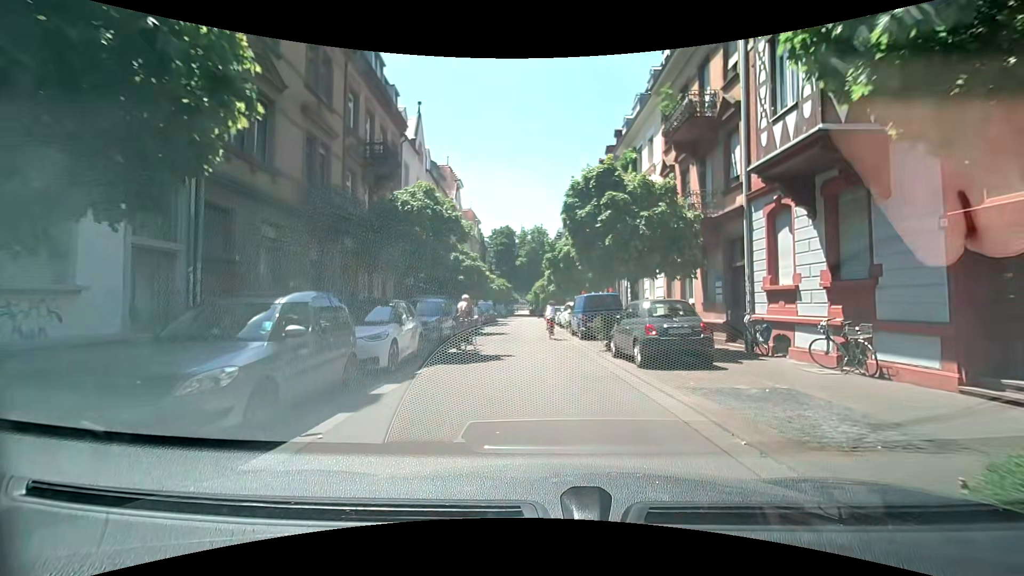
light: Day
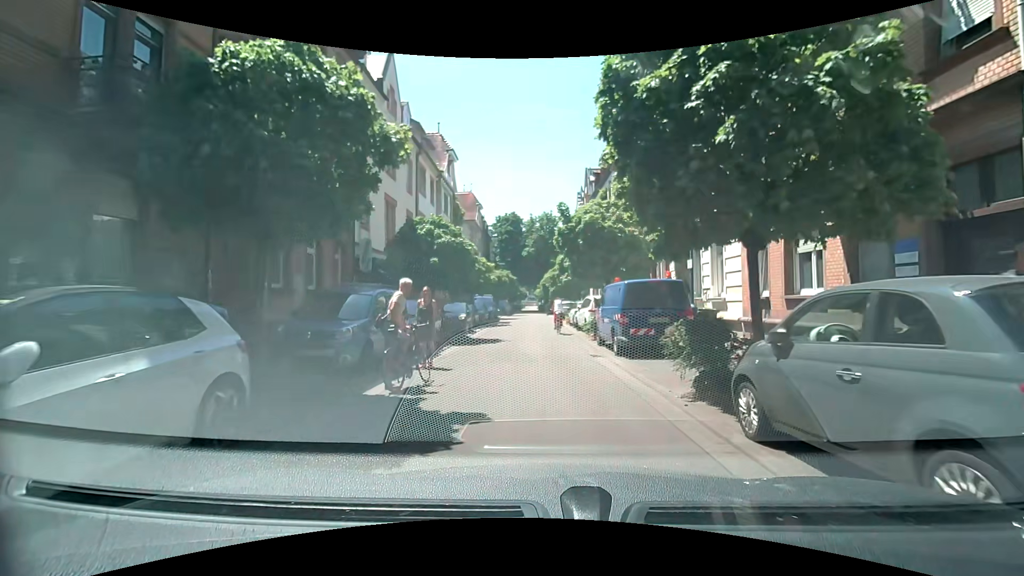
(+0.1, +8.3) m; 0°
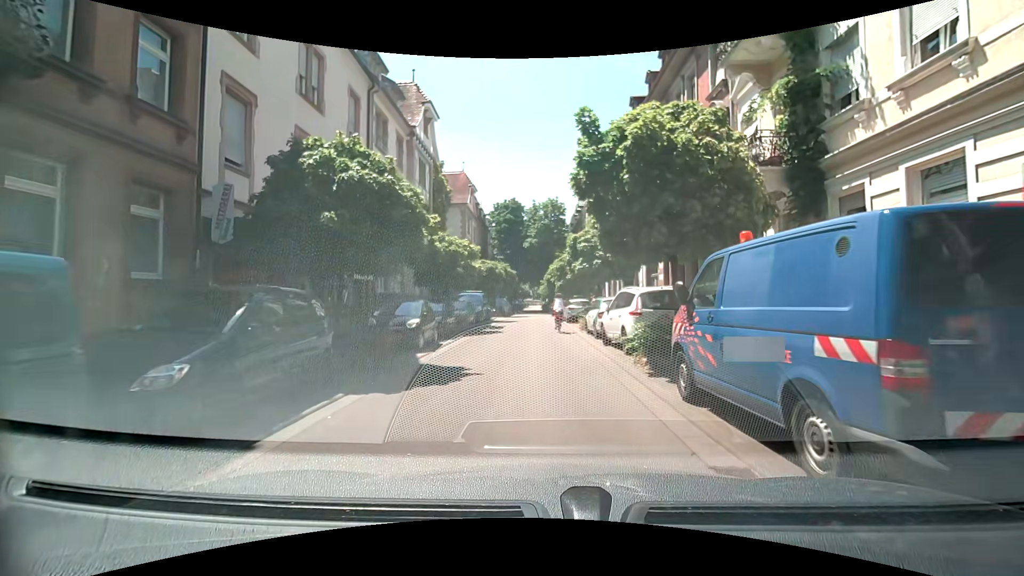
(0.0, +9.5) m; 0°
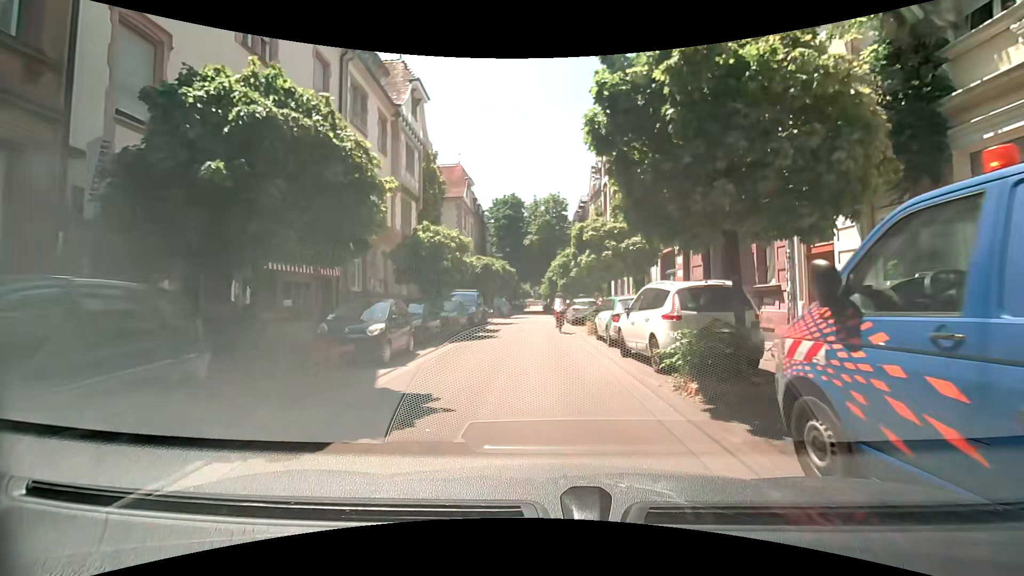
(0.0, +3.2) m; +1°
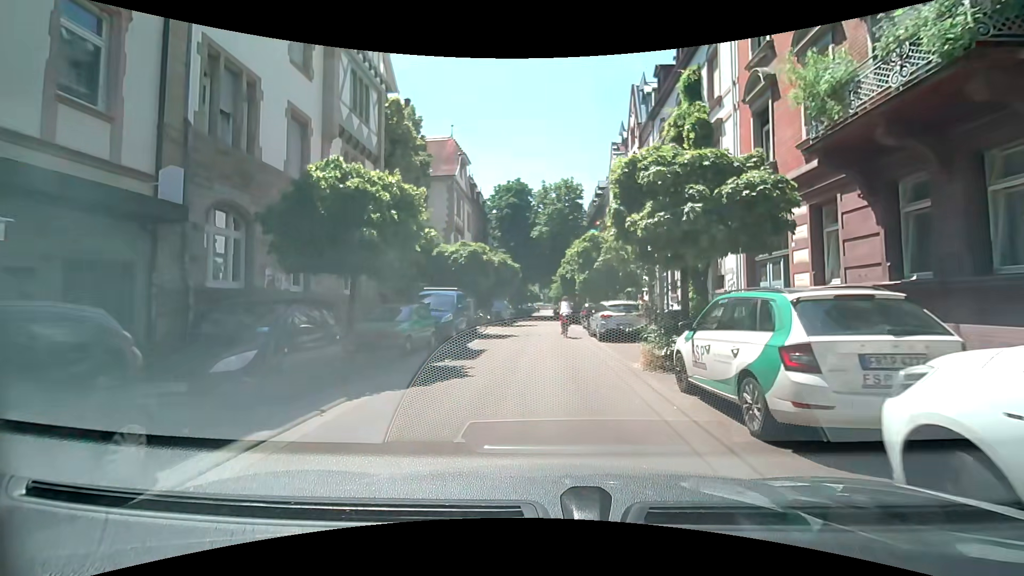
(-0.1, +9.4) m; -2°
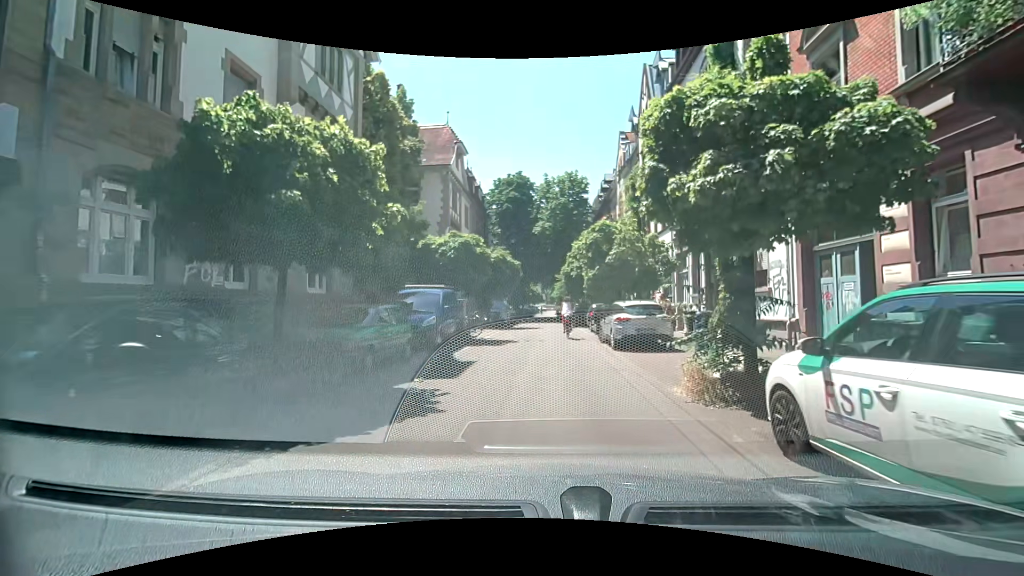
(0.0, +3.1) m; -1°
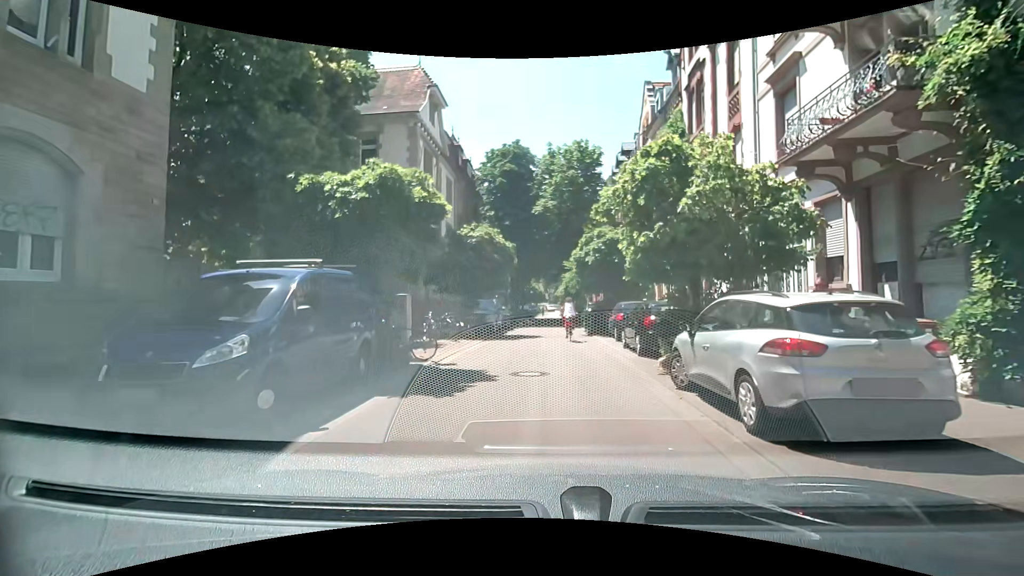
(+0.2, +9.6) m; +1°
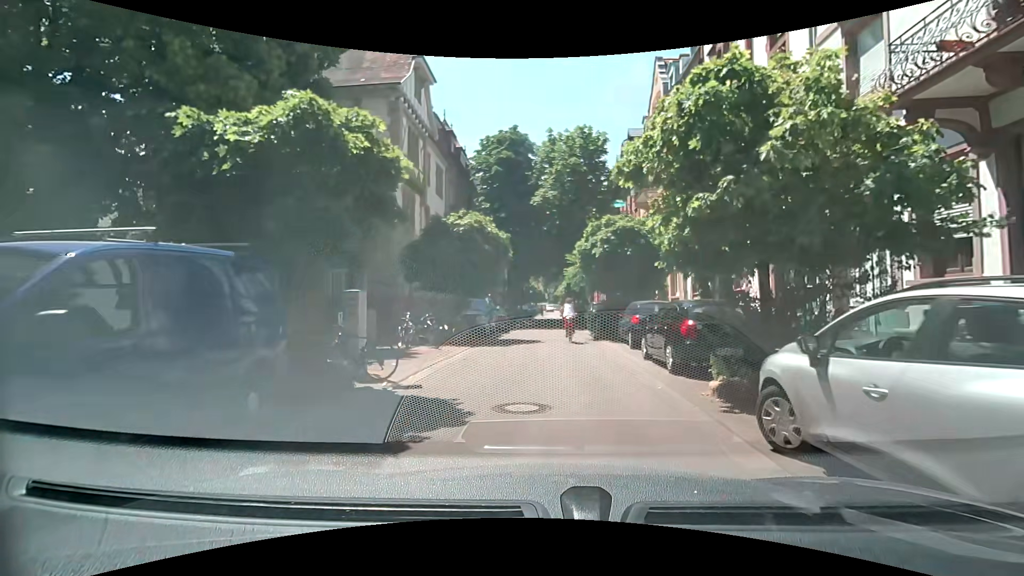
(0.0, +3.3) m; 0°
